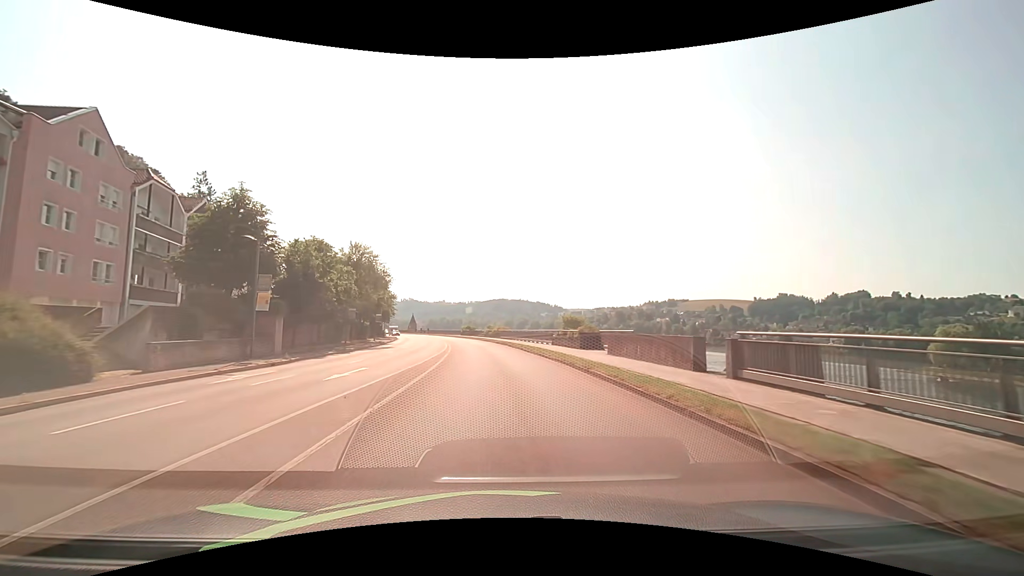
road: primary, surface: asphalt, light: Day
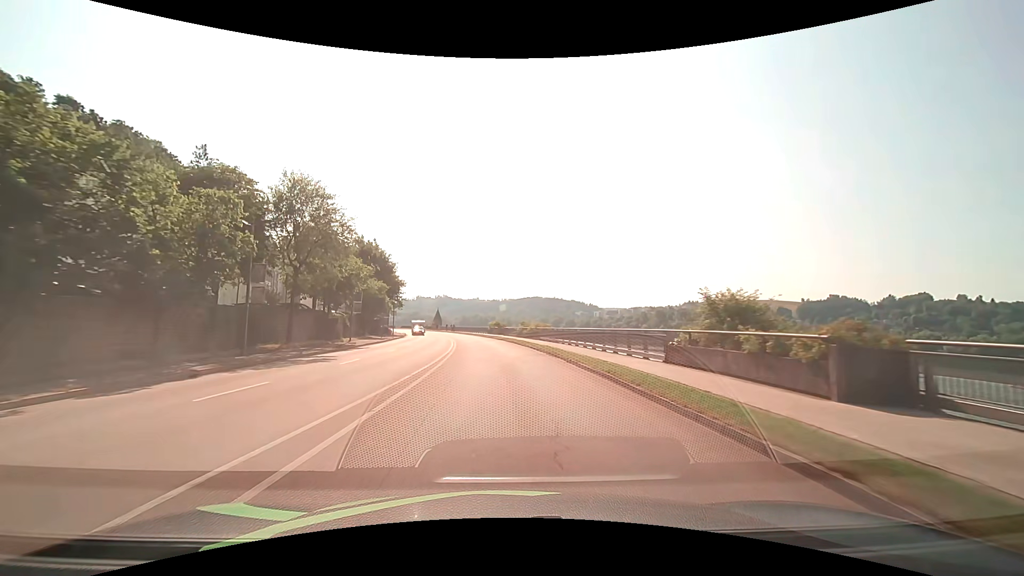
(-0.8, +22.3) m; -4°
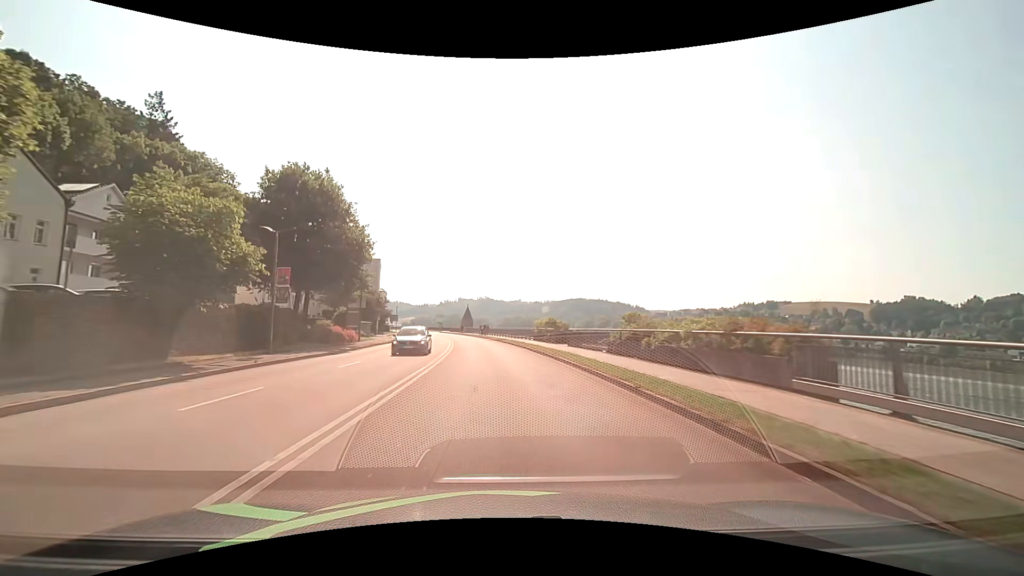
(-1.7, +37.7) m; -5°
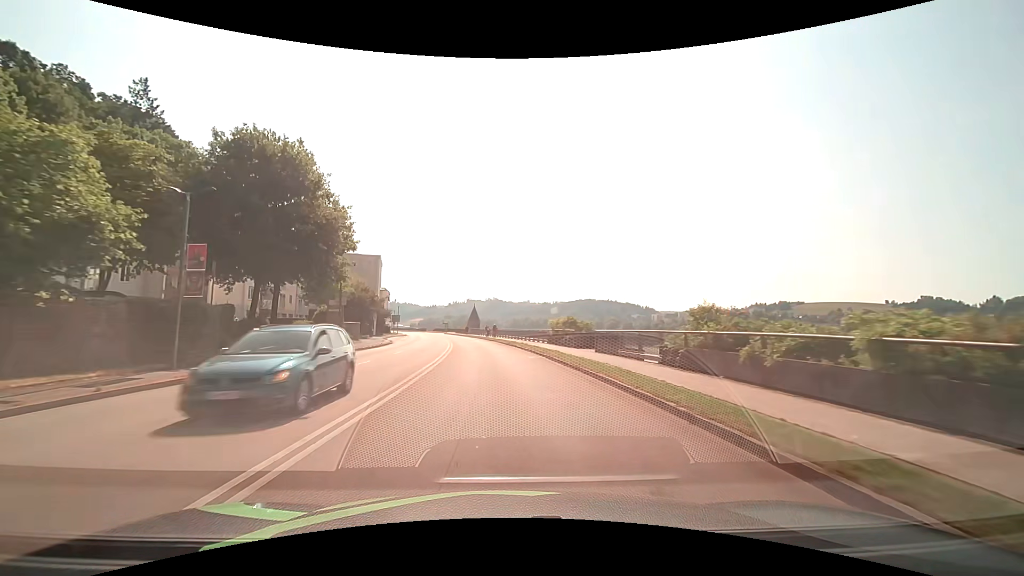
(-0.1, +7.6) m; -1°
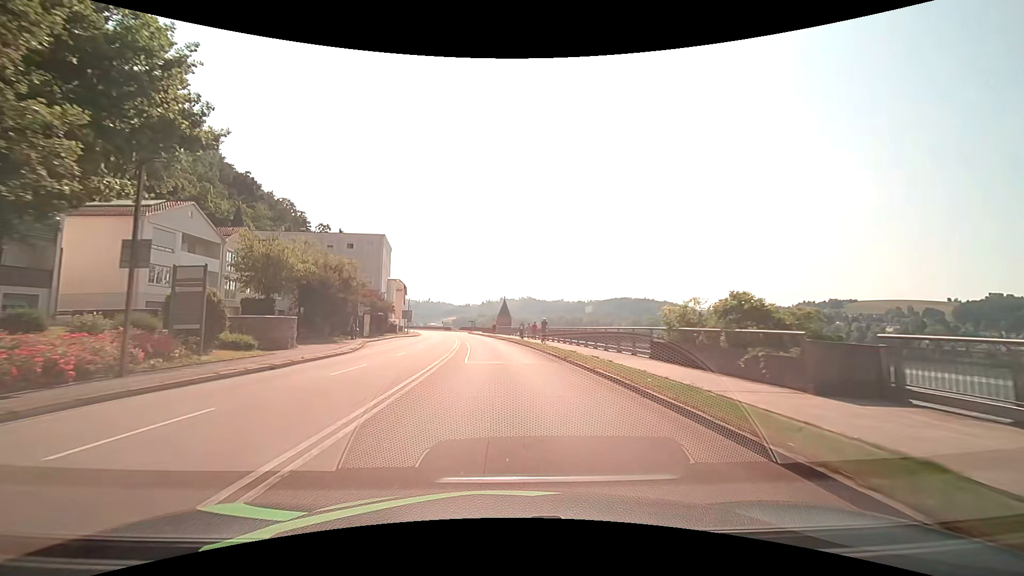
(-0.7, +22.8) m; -4°
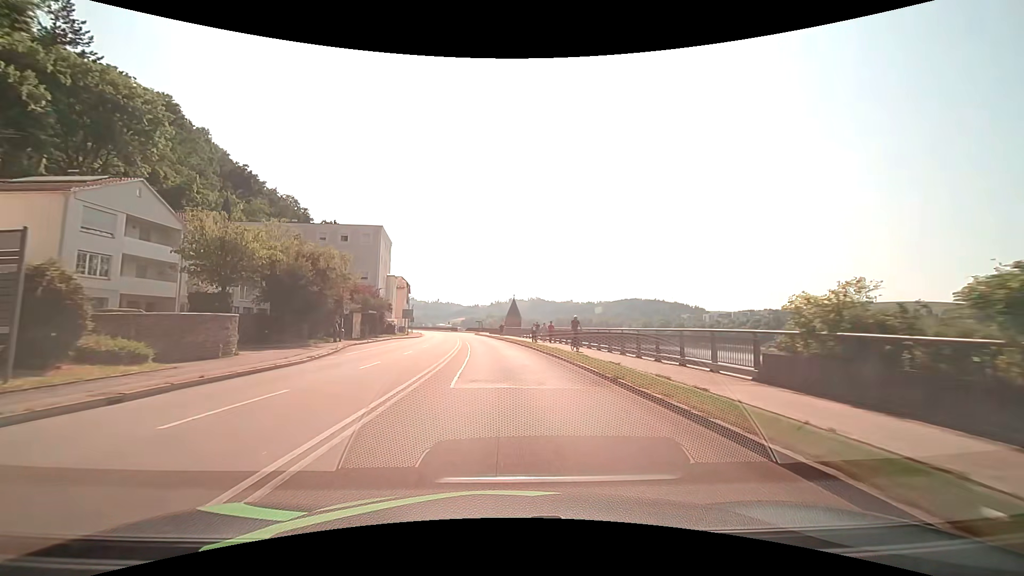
(-0.1, +7.6) m; -1°
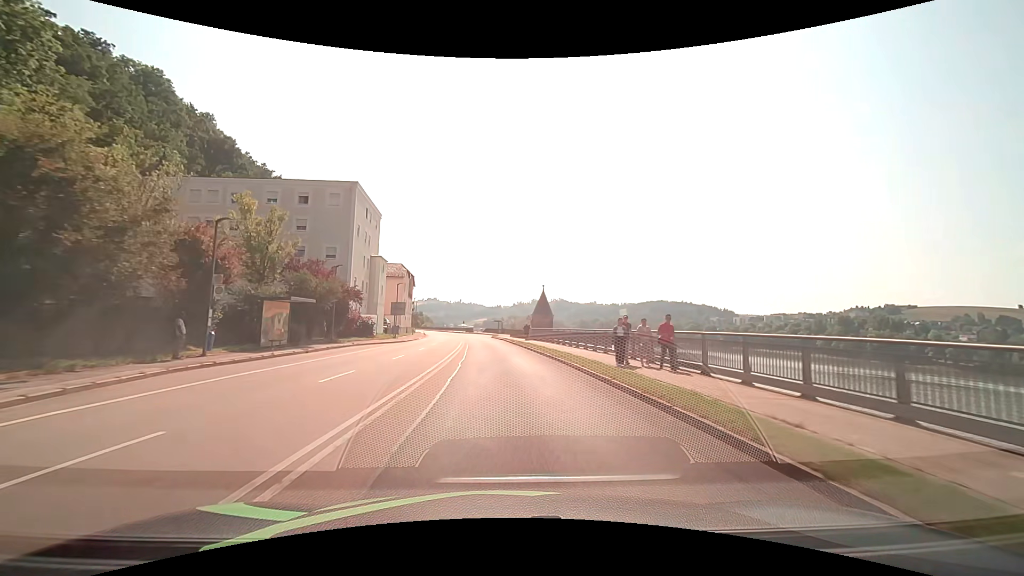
(-0.6, +22.8) m; -3°
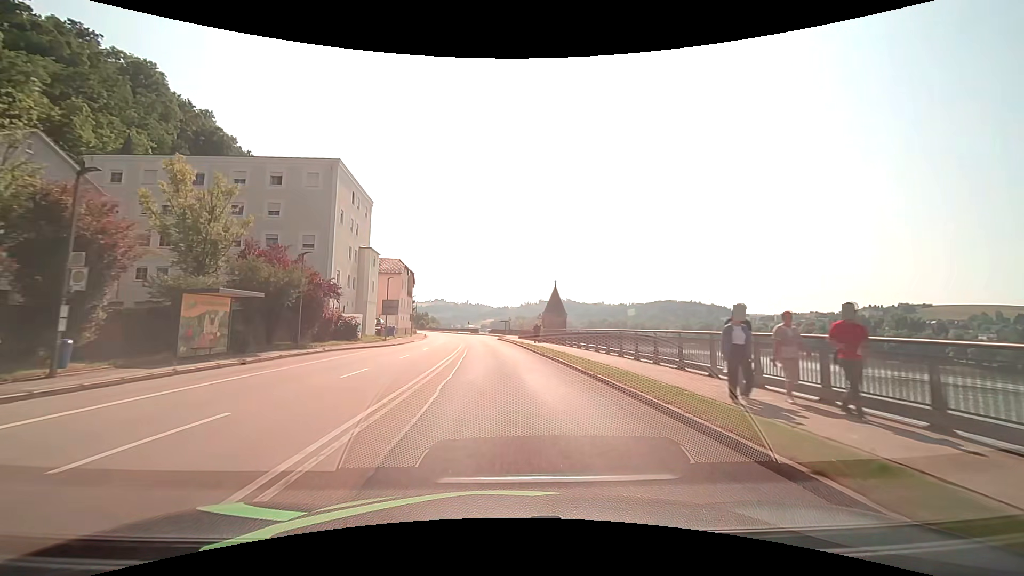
(-0.1, +7.6) m; -1°
(0, +10) (0, +20) (-1, +30) (-1, +40) (-2, +50) (-3, +60) (-4, +70) (-5, +80) (-7, +90) (-9, +99) m
